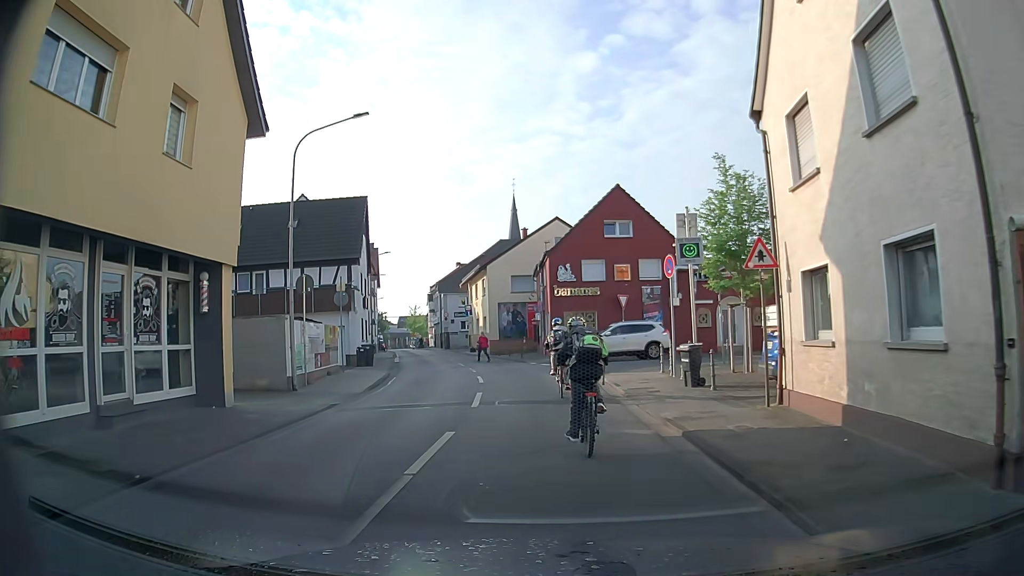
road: tertiary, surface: asphalt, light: Day
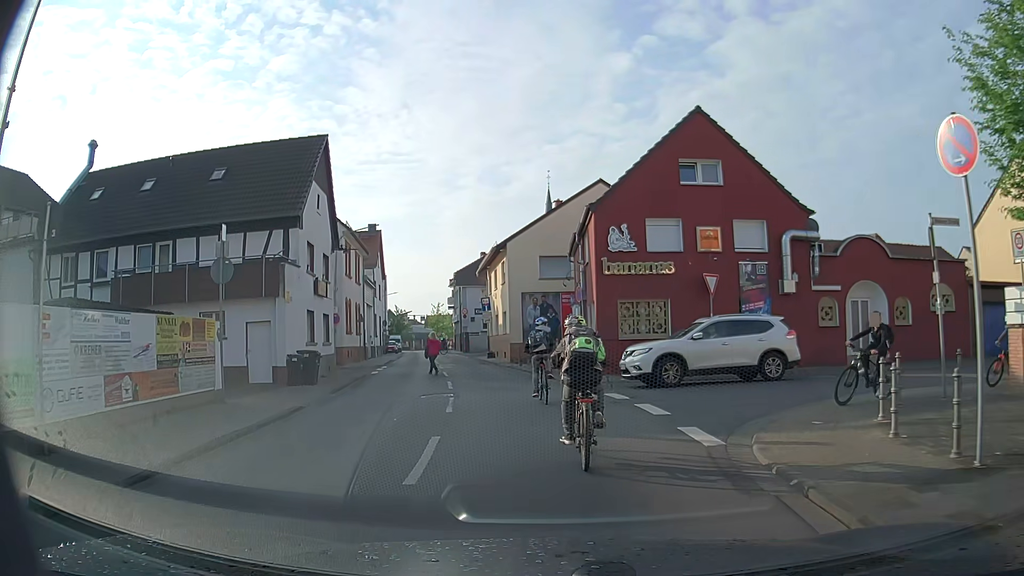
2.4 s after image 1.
(-0.3, +12.5) m; -1°
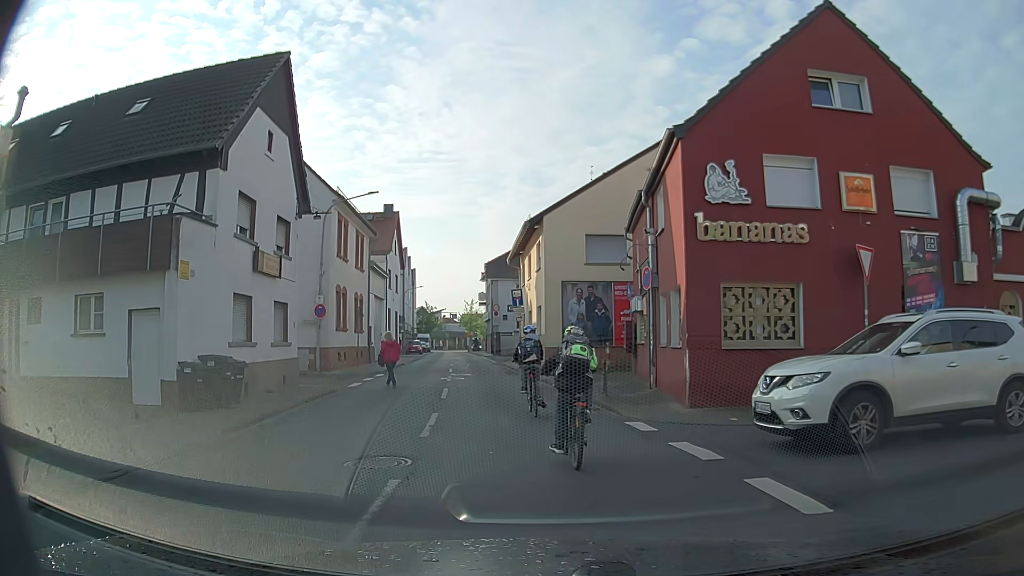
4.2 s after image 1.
(-0.6, +8.5) m; -6°
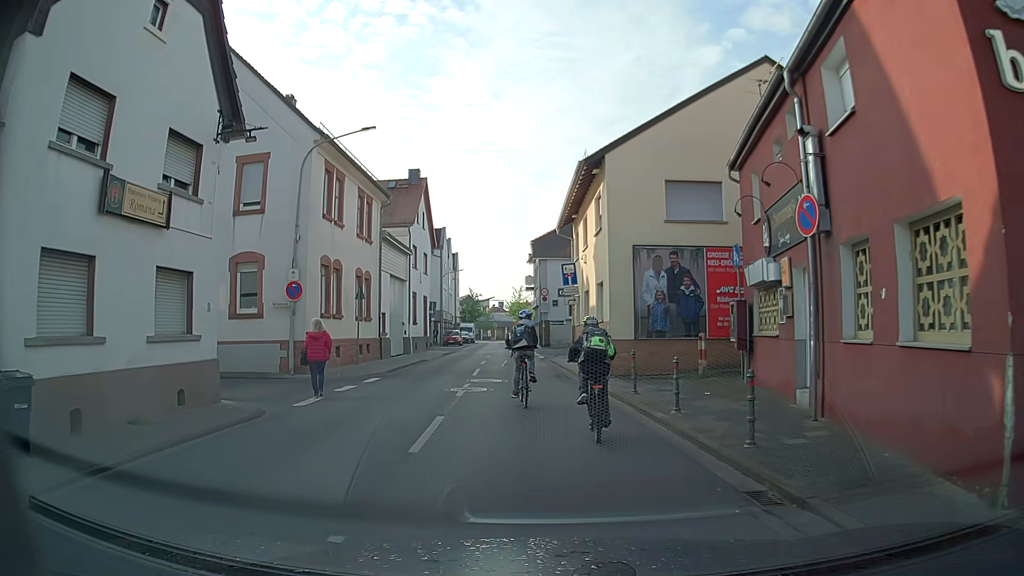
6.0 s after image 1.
(-0.3, +8.3) m; -3°
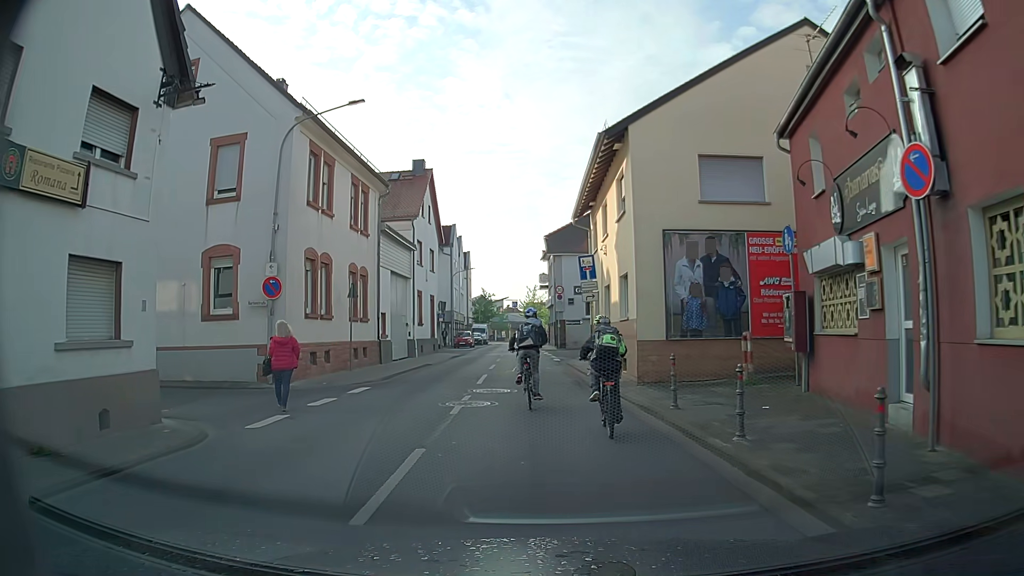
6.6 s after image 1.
(-0.1, +2.8) m; -2°
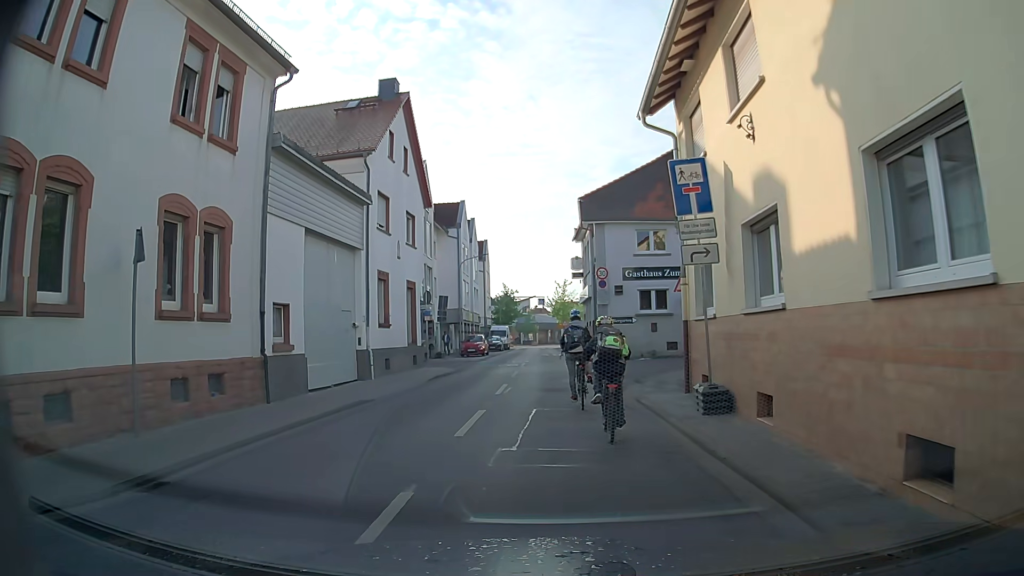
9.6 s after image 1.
(-0.3, +14.0) m; -4°
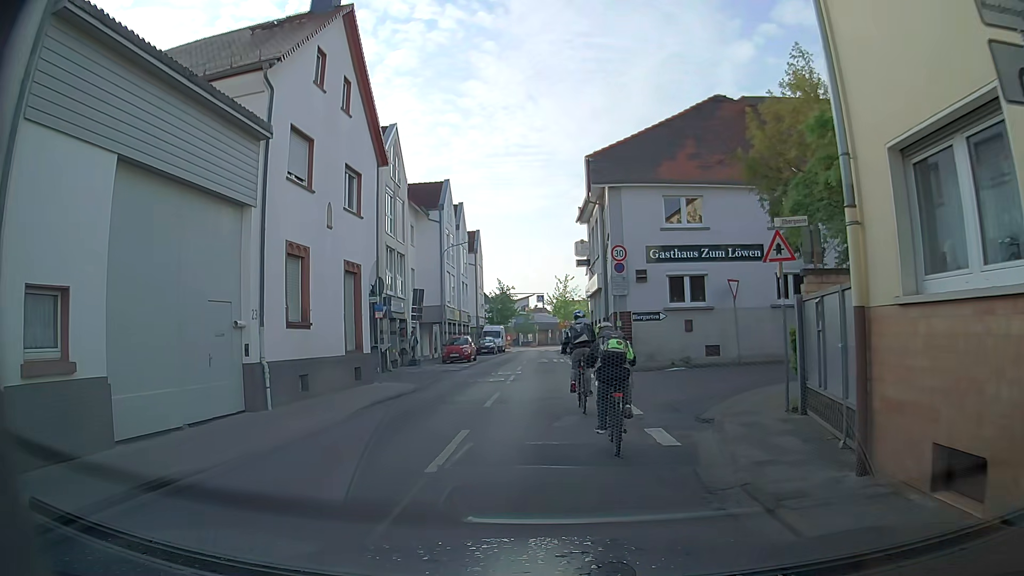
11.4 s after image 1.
(+0.2, +8.0) m; +2°
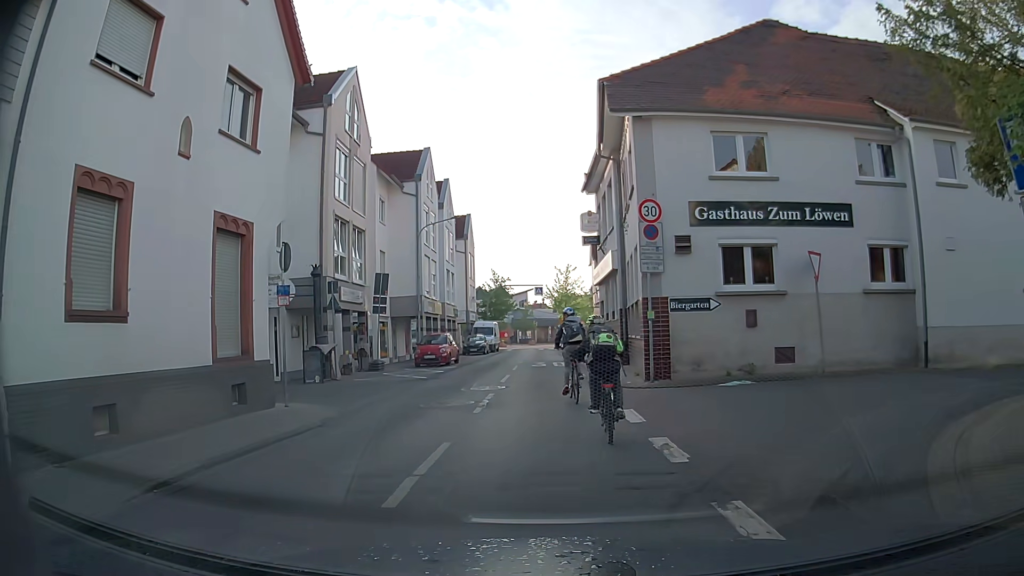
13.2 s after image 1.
(-0.1, +7.6) m; 0°
